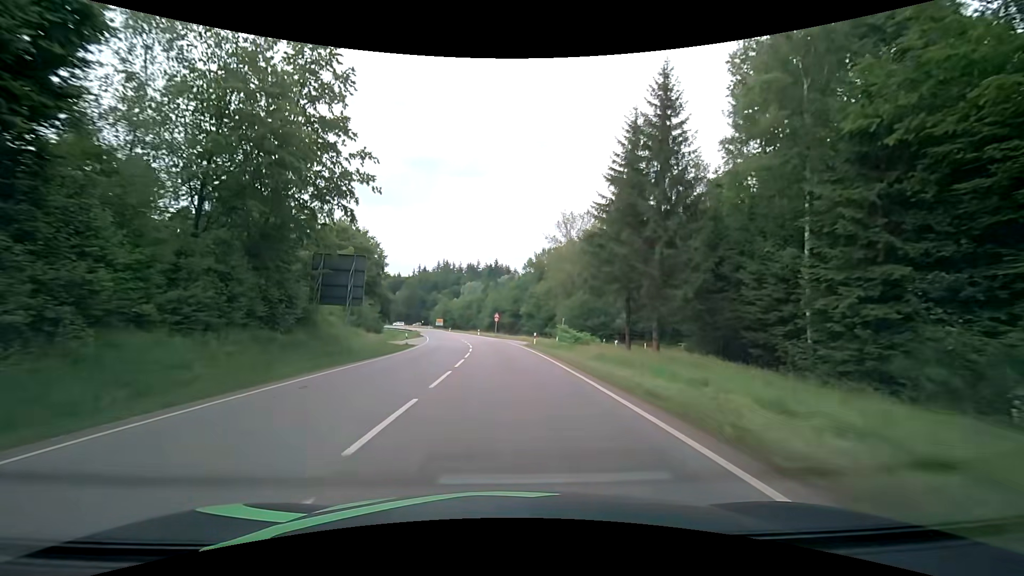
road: secondary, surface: asphalt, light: Day
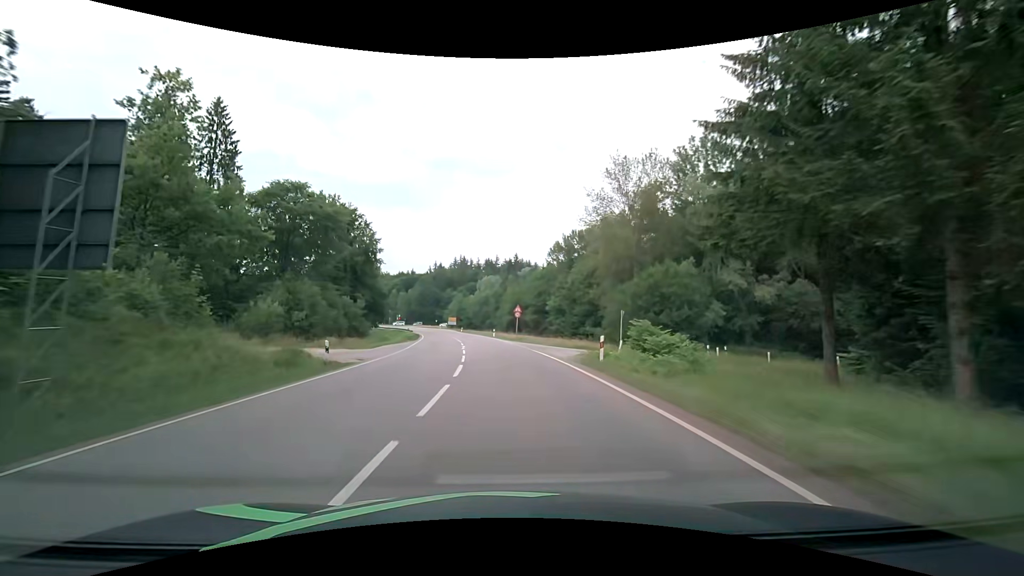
(-0.6, +22.0) m; -3°
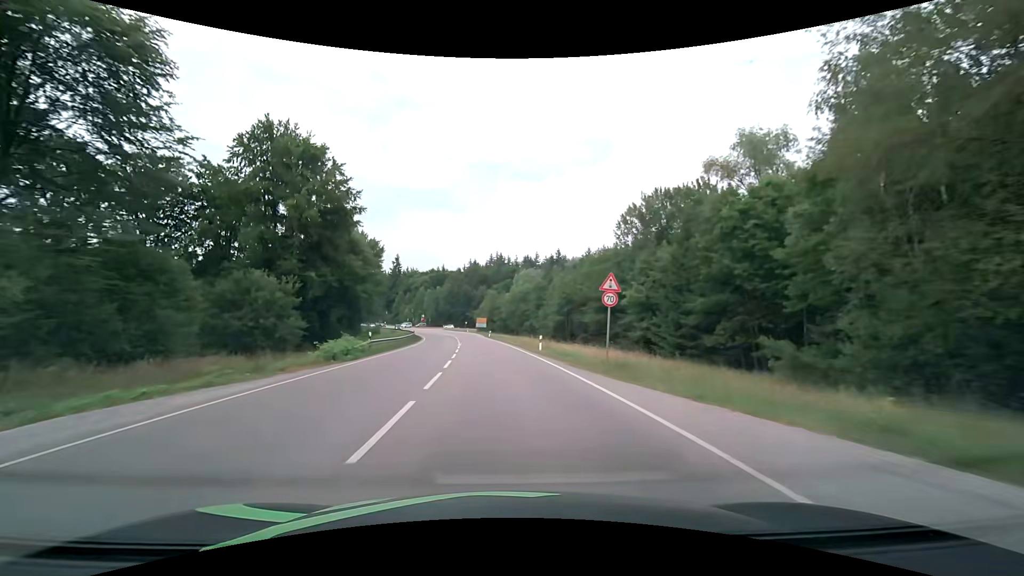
(-1.3, +32.9) m; -4°
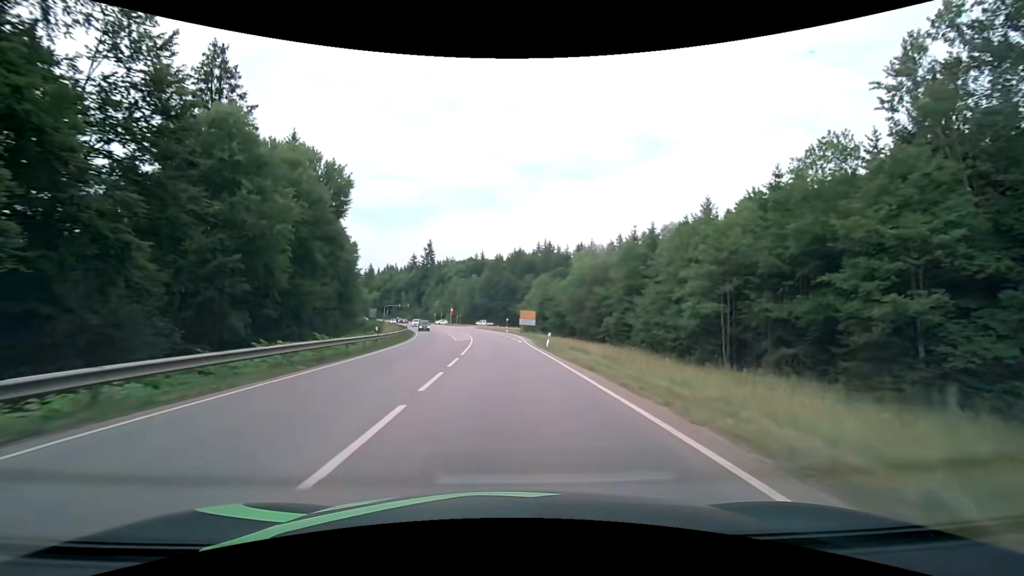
(-2.2, +42.7) m; -5°
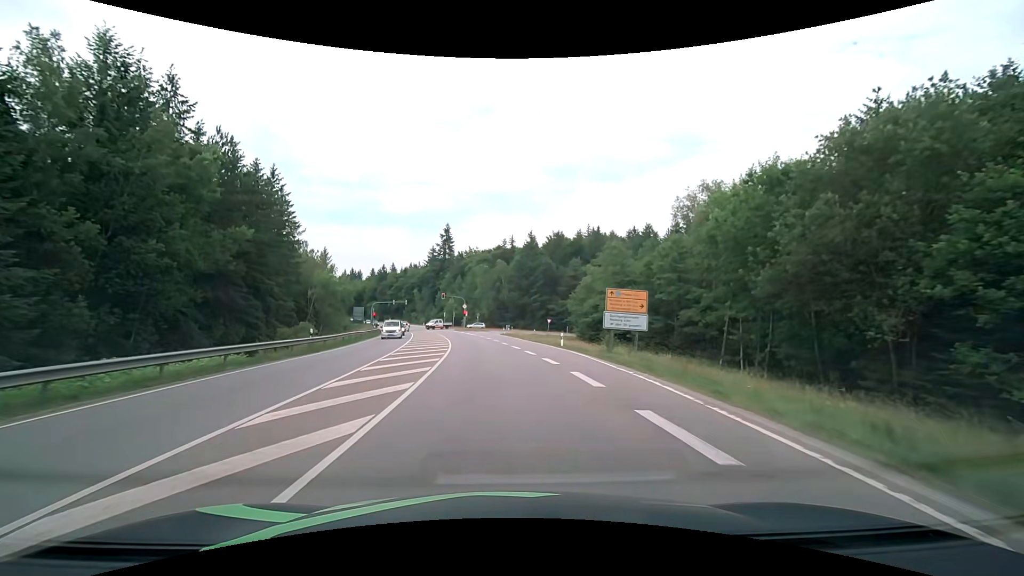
(-1.3, +46.7) m; -4°
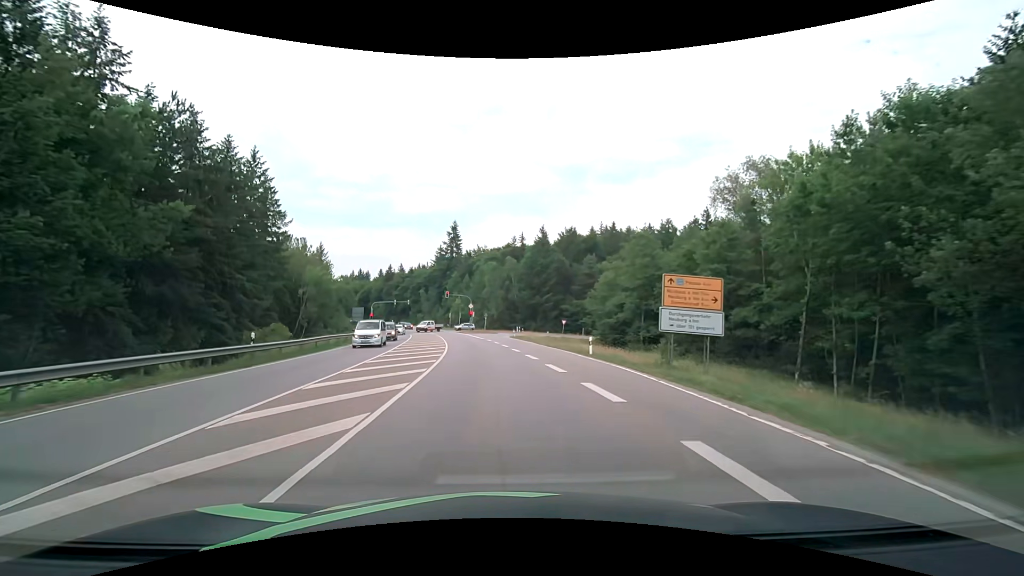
(-0.1, +8.1) m; -1°
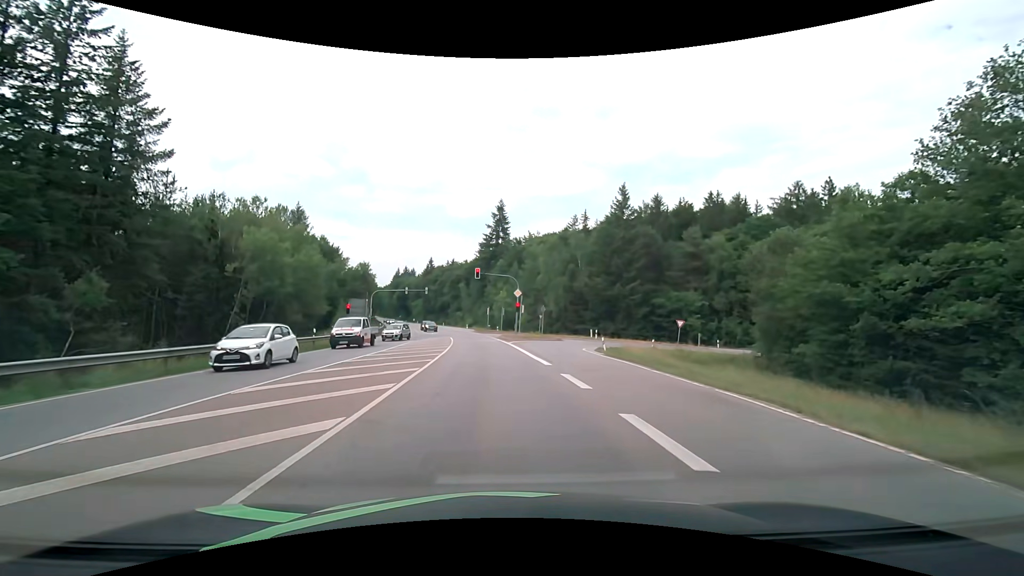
(-1.7, +33.6) m; -6°
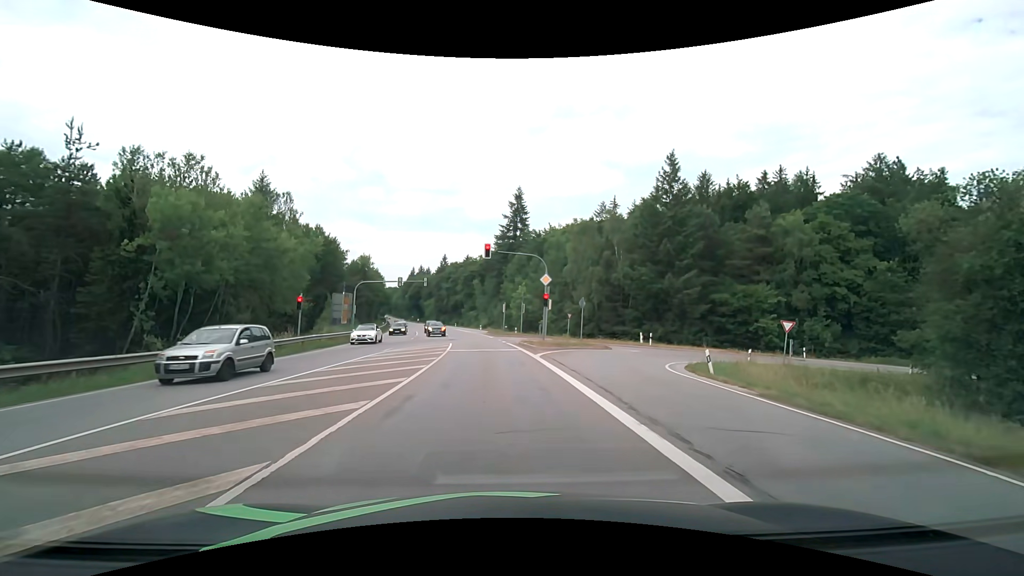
(-0.2, +14.5) m; -2°
(0, +10) (0, +20) (-1, +30) (-2, +40) (-3, +50) (-5, +60) (-6, +70) (-8, +79) (-10, +89) (-12, +99) m
